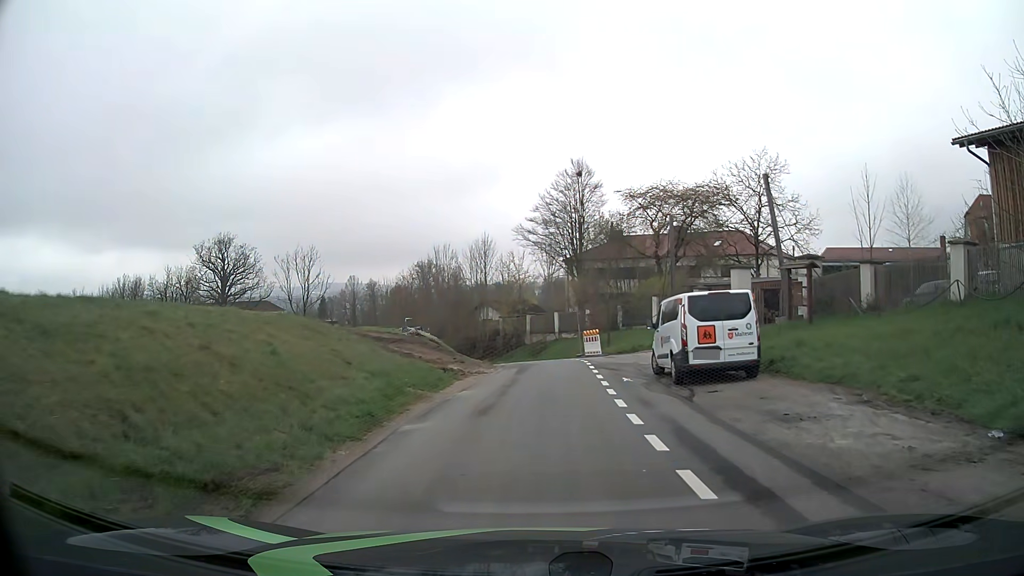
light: Day
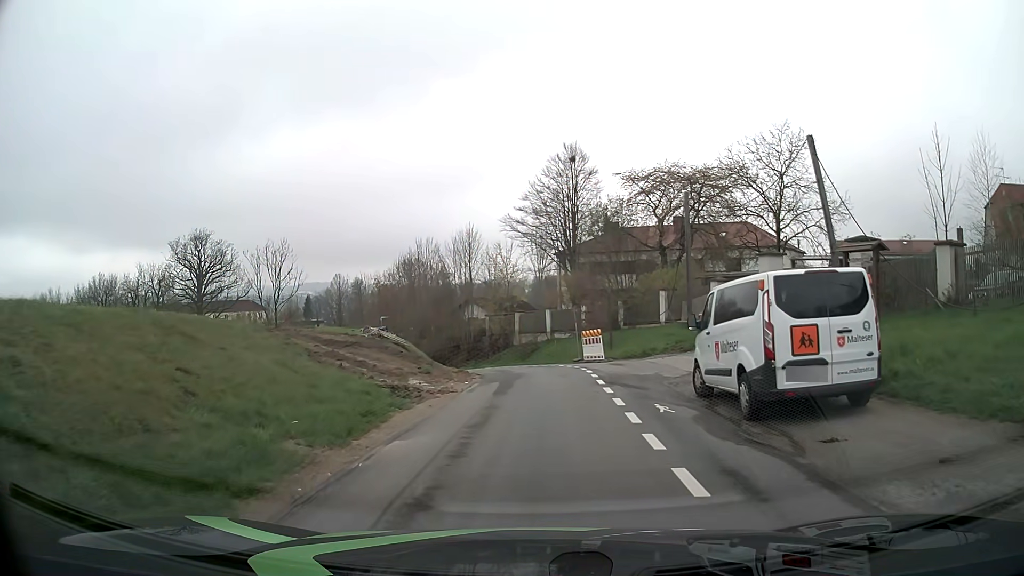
(0.0, +5.9) m; 0°
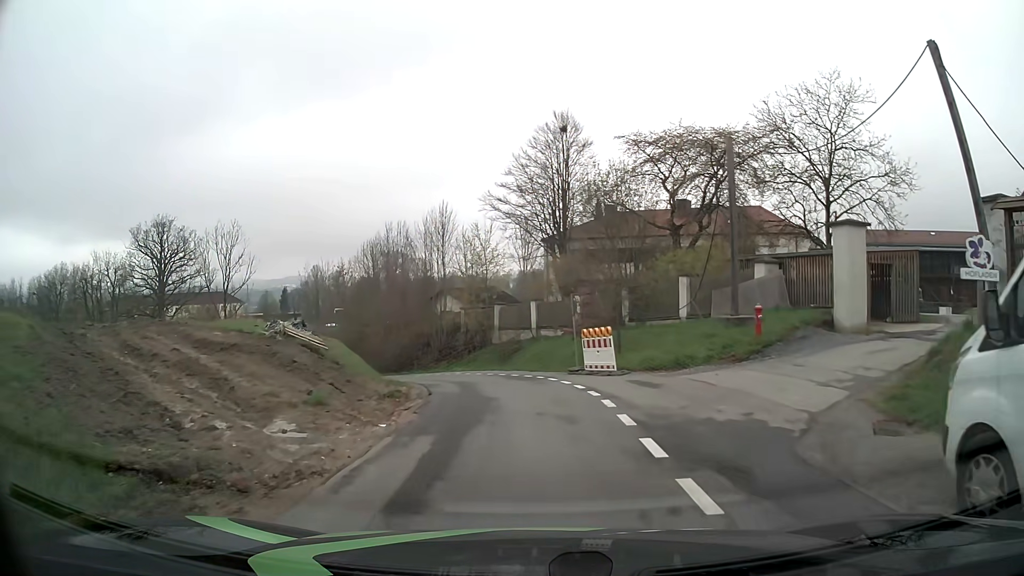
(+0.1, +8.7) m; +1°
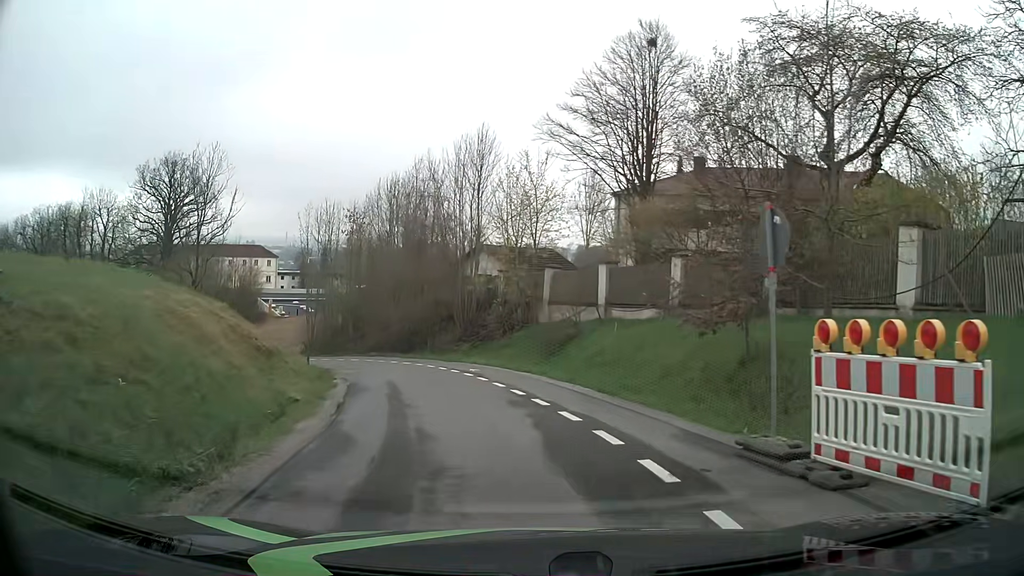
(-0.3, +14.9) m; -4°
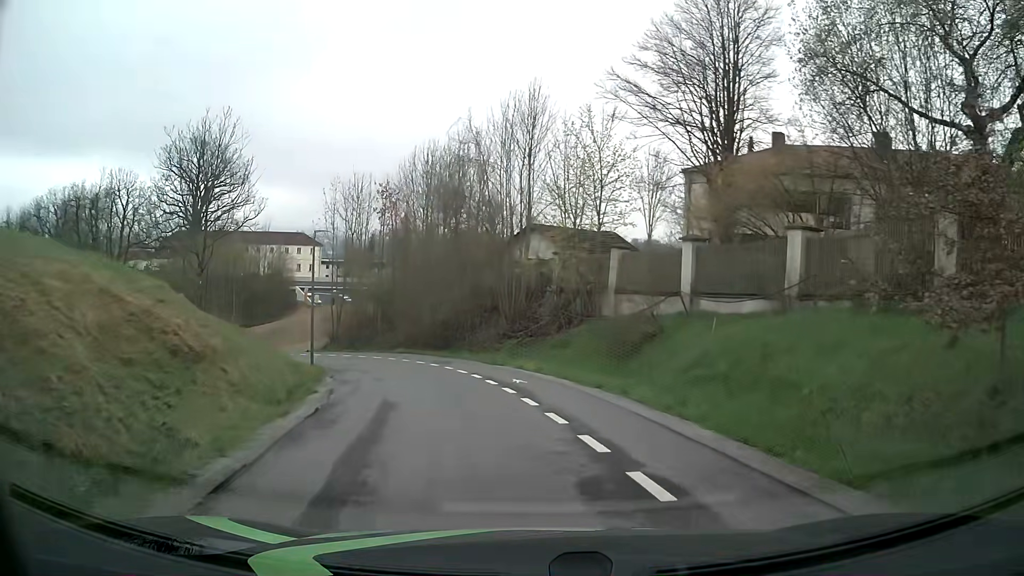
(-0.3, +6.6) m; -5°
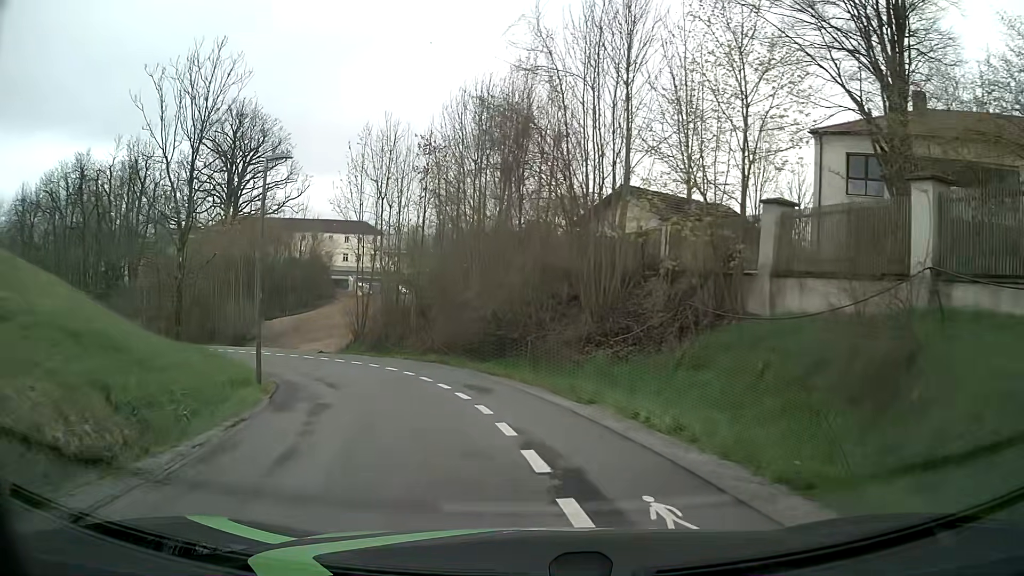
(-0.5, +10.9) m; -7°
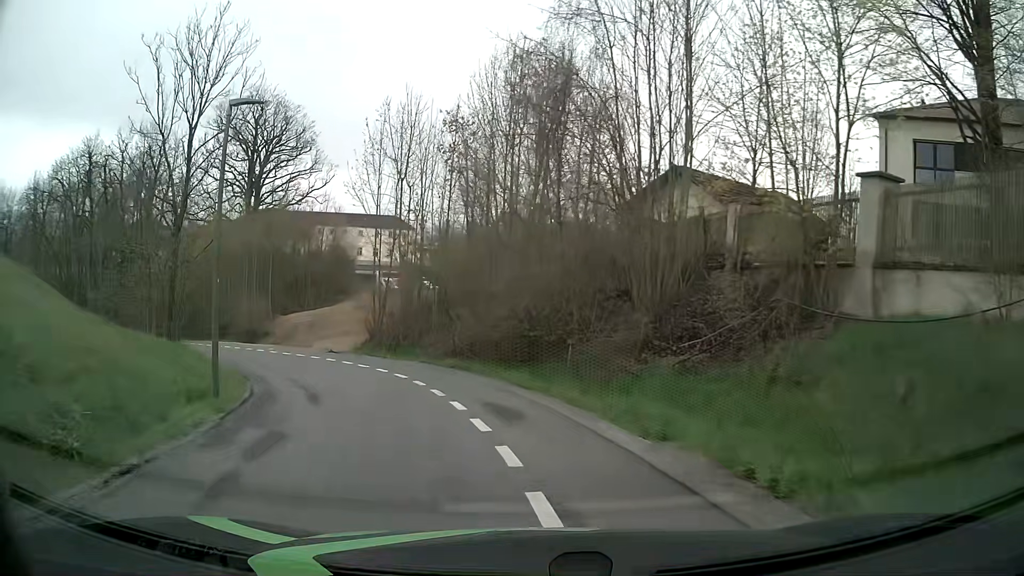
(0.0, +3.7) m; -2°
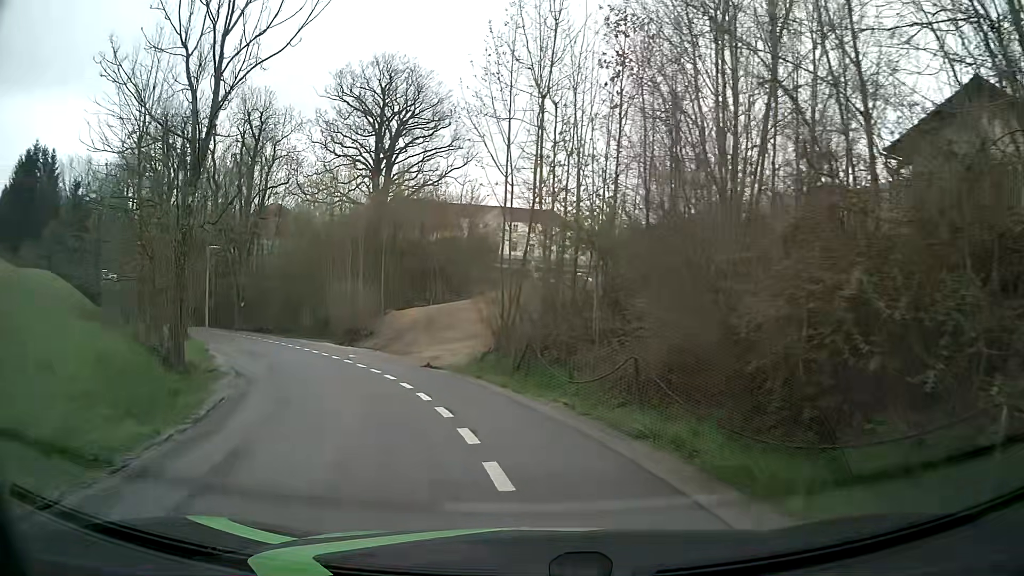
(-1.1, +10.8) m; -12°
(-1, +10) (-5, +19) (-10, +28) (-15, +36) (-21, +44) (-28, +52) (-35, +59) (-42, +66) (-51, +71) (-58, +77) m
